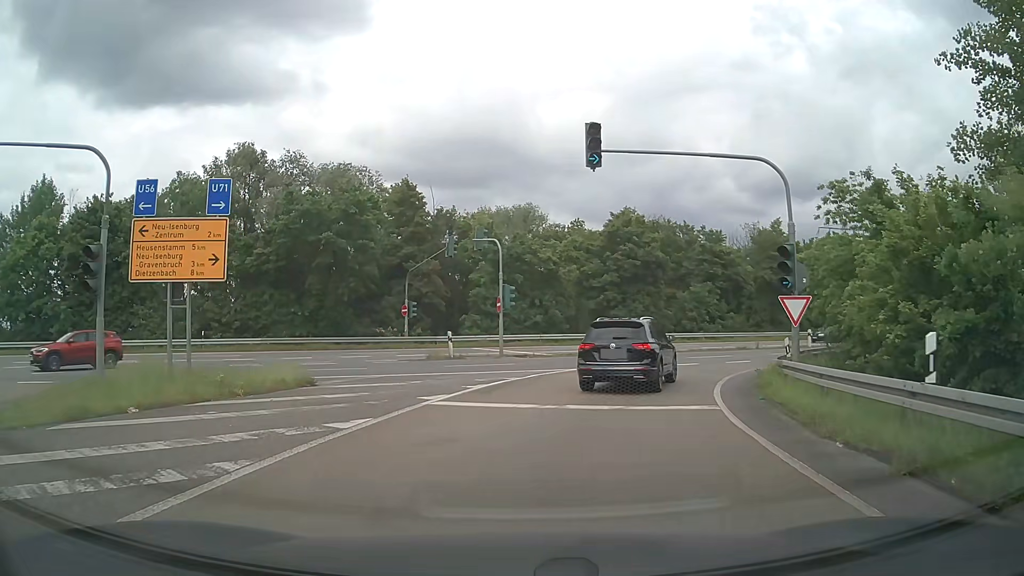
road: motorway_link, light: Day
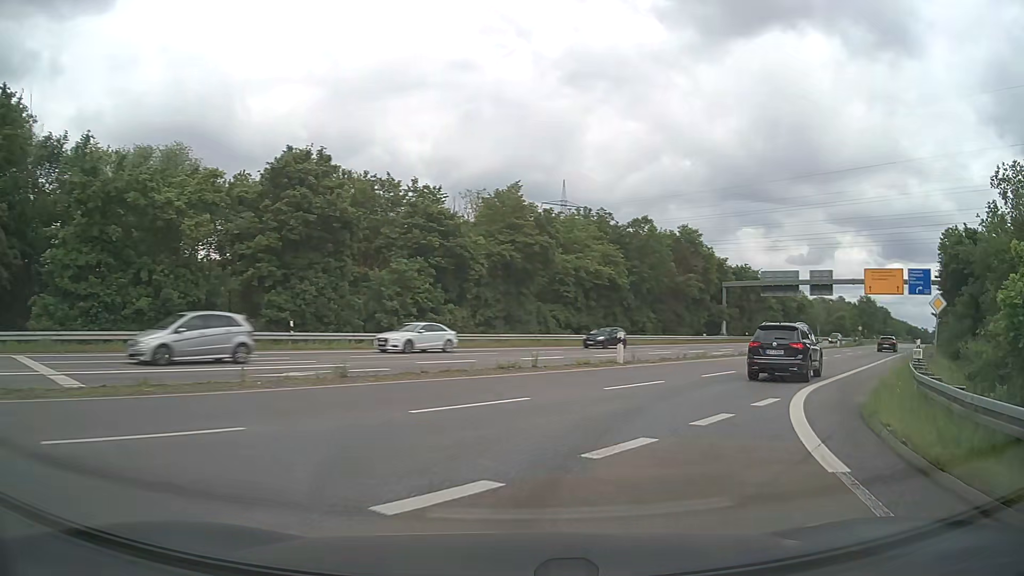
(+3.9, +21.9) m; +26°
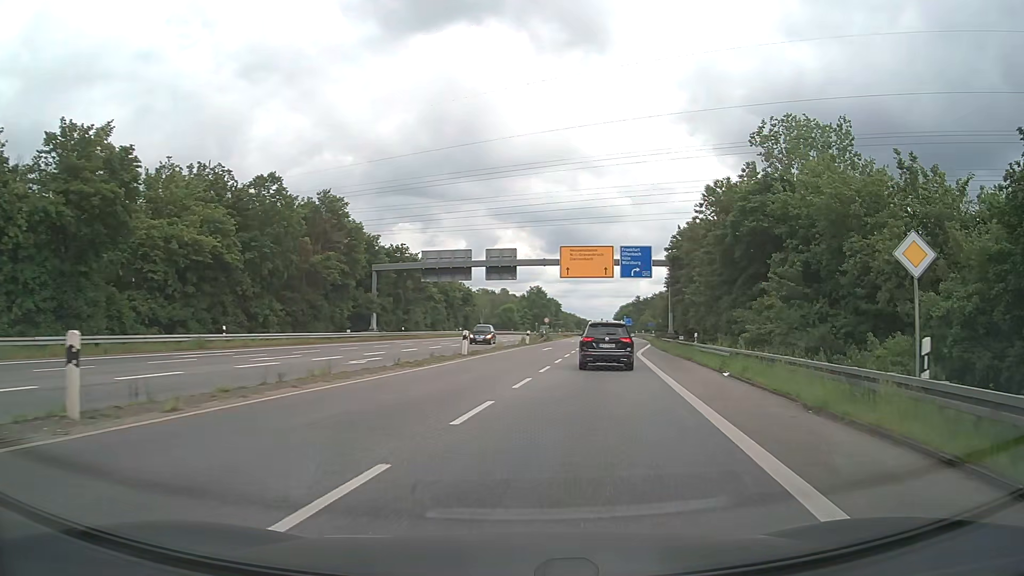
(+4.7, +16.6) m; +30°
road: secondary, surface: asphalt
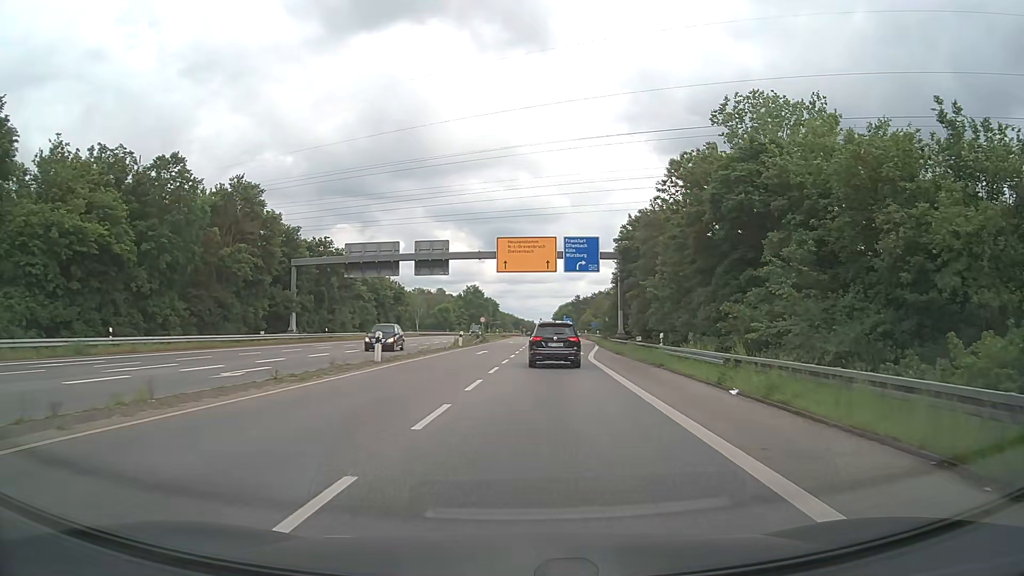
(+0.3, +6.5) m; +6°
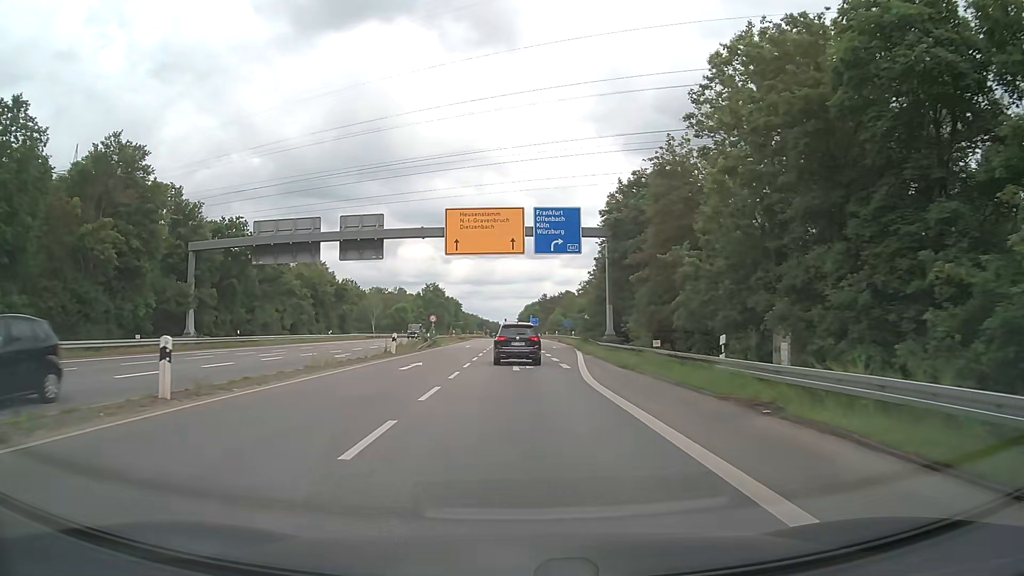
(+0.5, +14.3) m; +3°
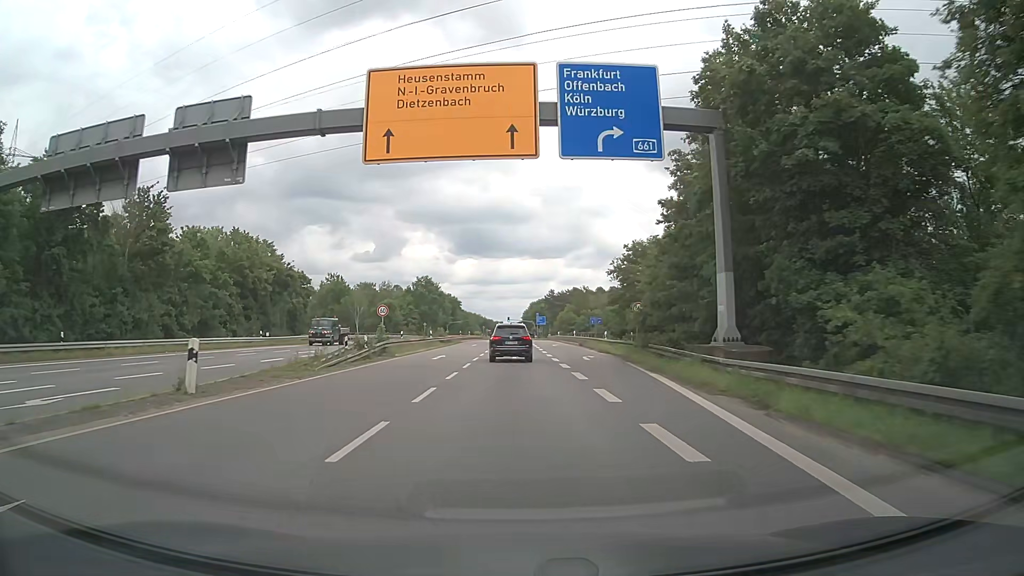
(0.0, +24.4) m; 0°
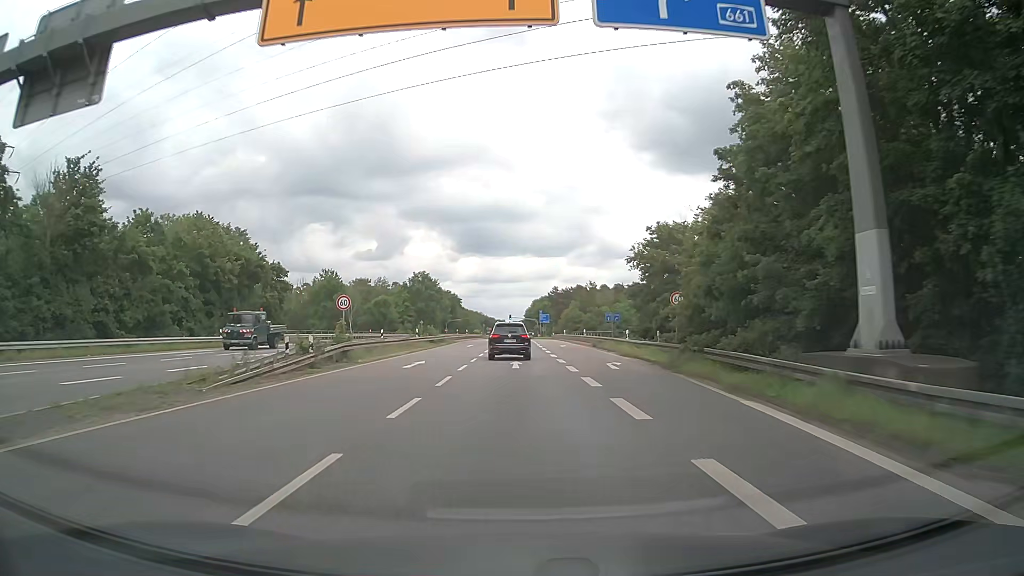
(0.0, +8.8) m; 0°
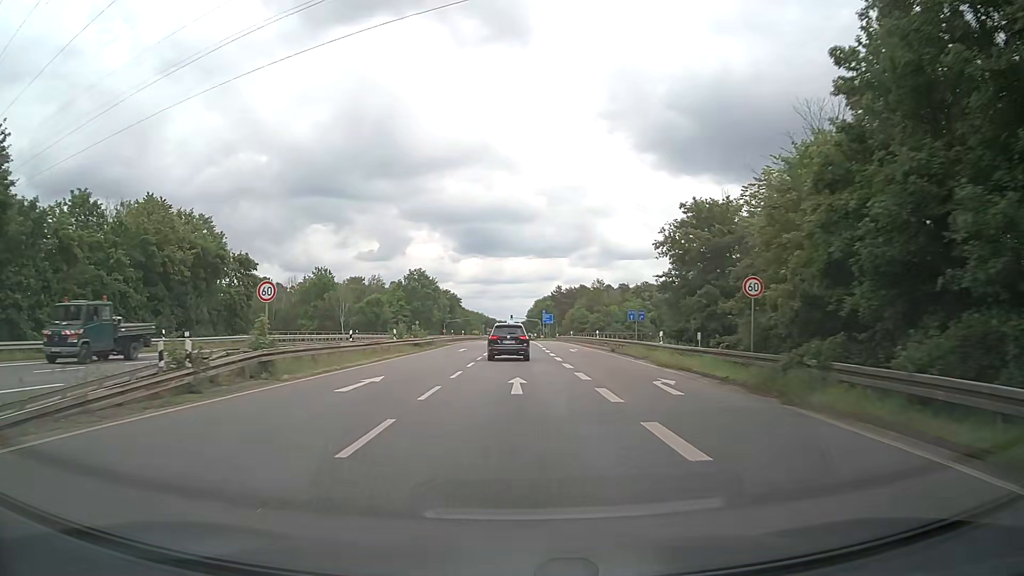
(0.0, +9.1) m; 0°
(0, +10) (0, +20) (0, +30) (0, +40) (0, +50) (0, +60) (0, +70) (0, +80) (0, +90) (0, +100) m
